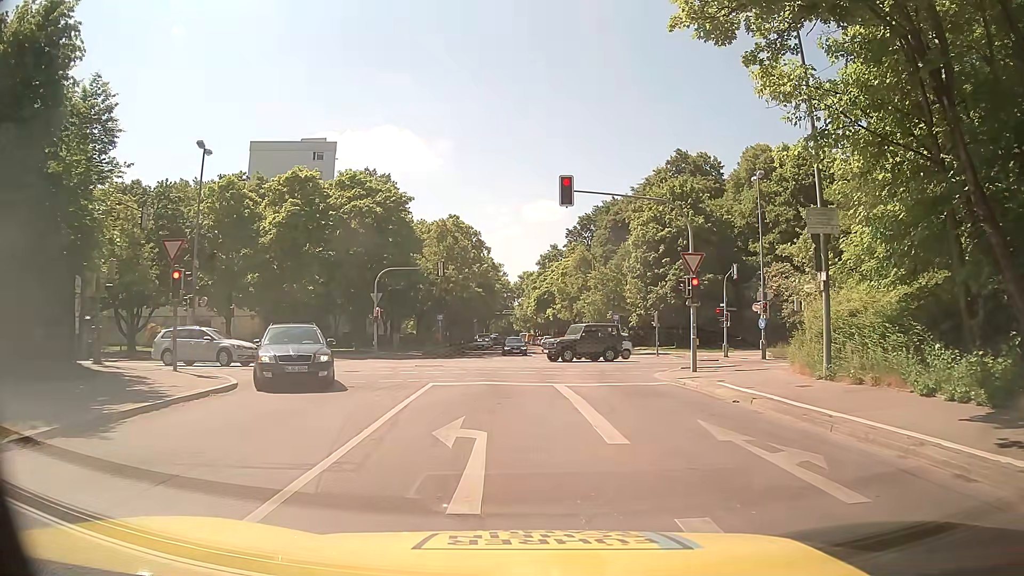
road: residential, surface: asphalt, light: Day
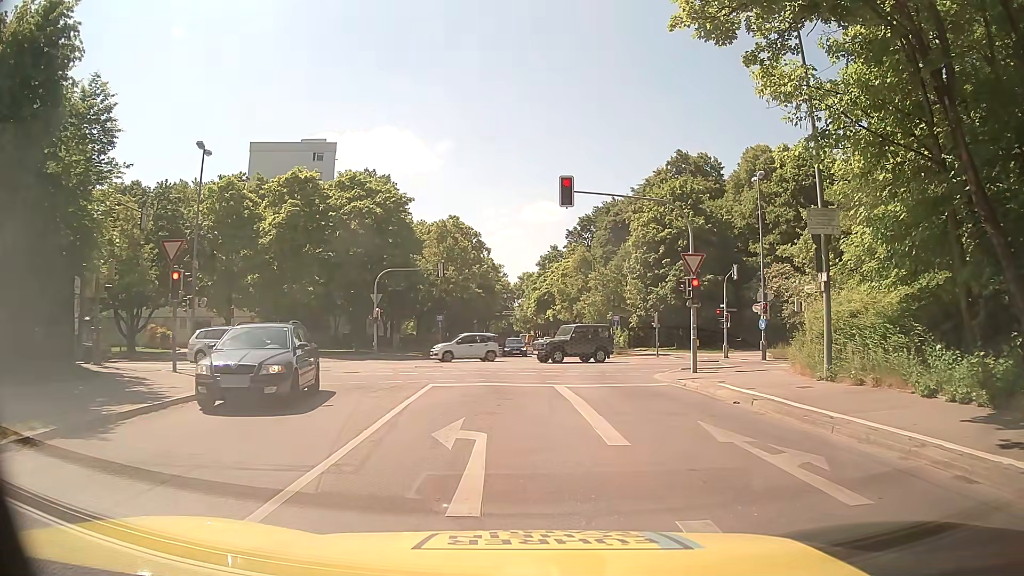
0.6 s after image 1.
(0.0, +0.1) m; 0°
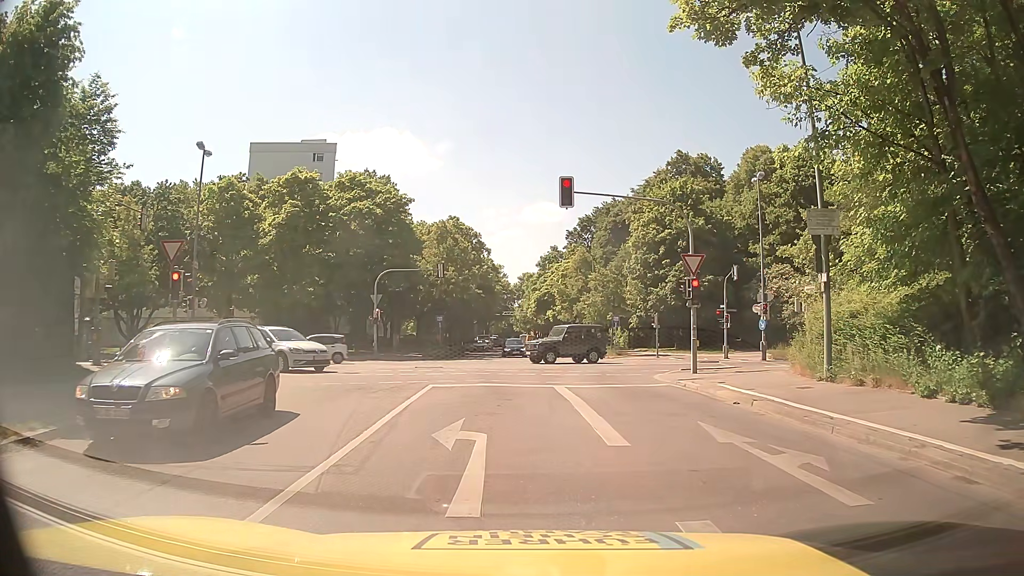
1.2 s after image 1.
(0.0, 0.0) m; 0°
